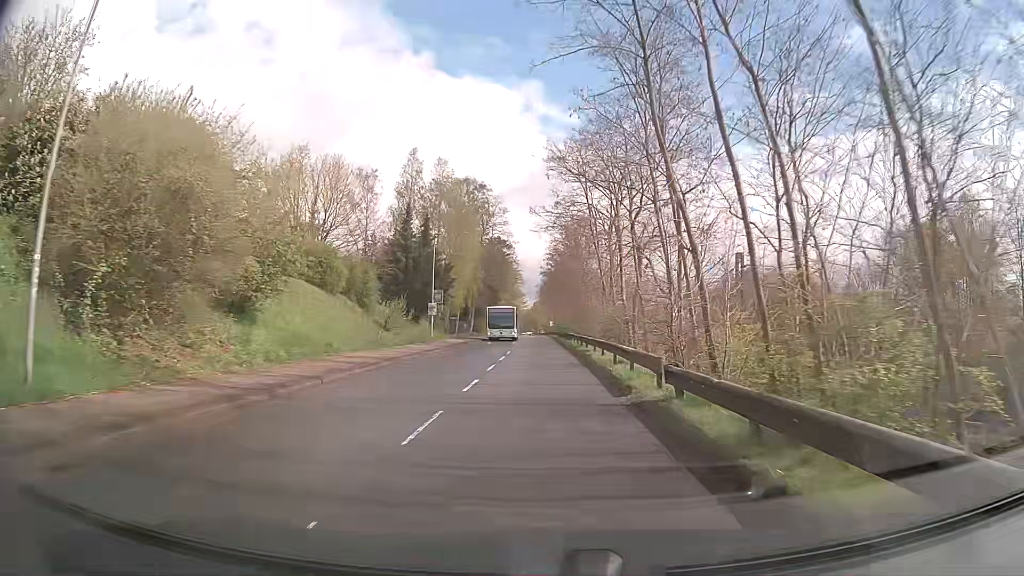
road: tertiary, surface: asphalt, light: Day
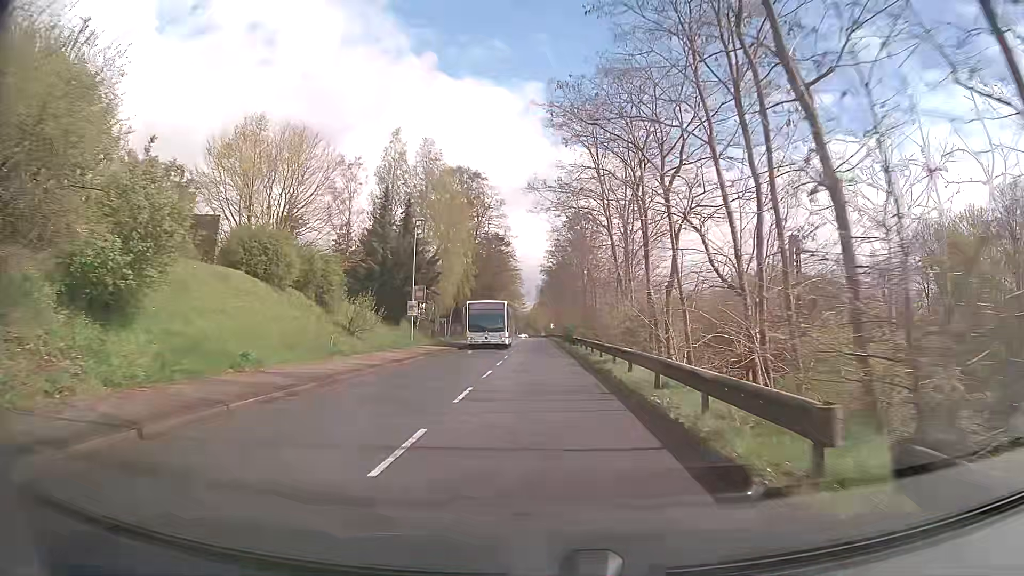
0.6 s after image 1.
(0.0, +7.5) m; 0°
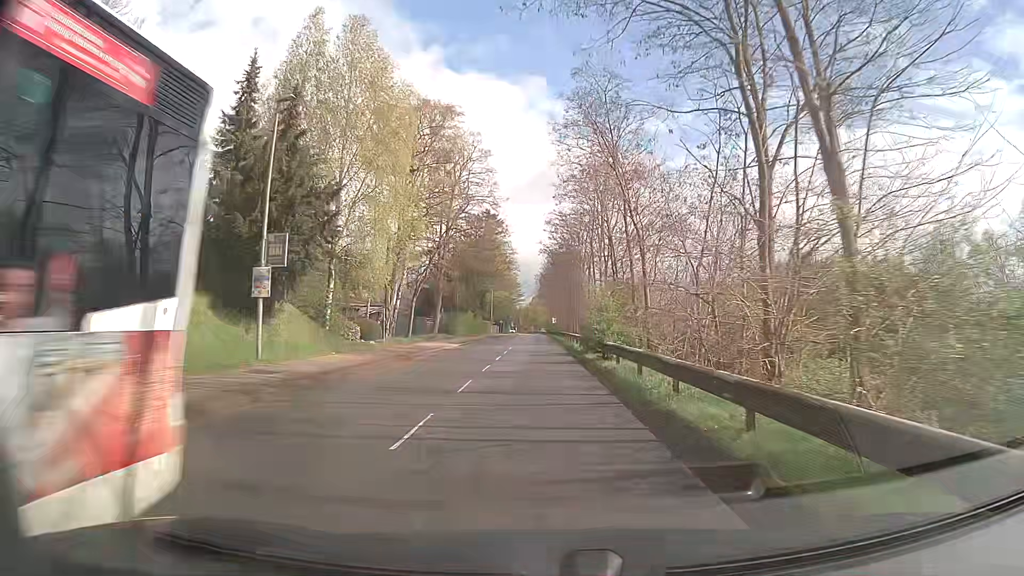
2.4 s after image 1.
(-0.1, +22.3) m; -1°
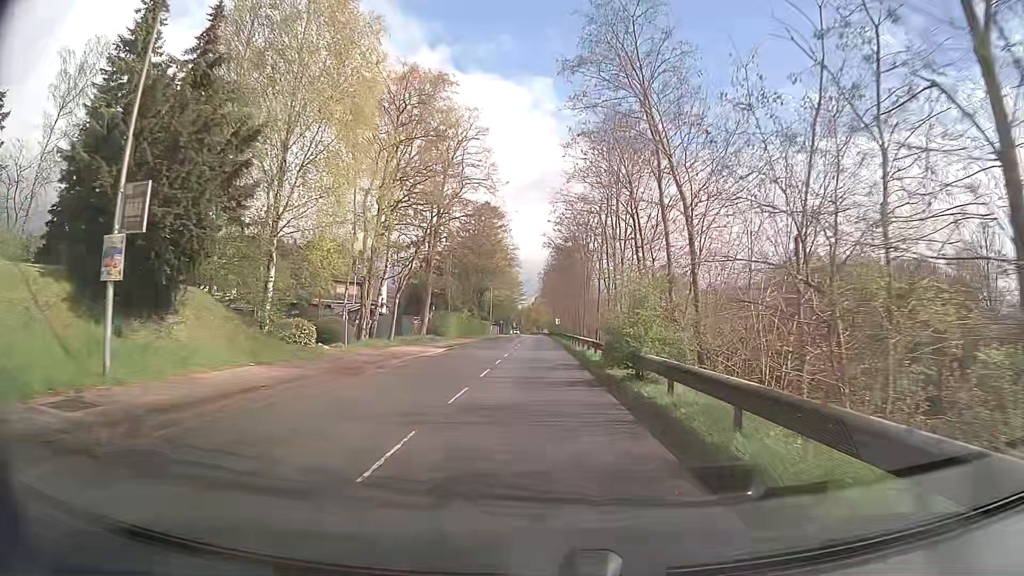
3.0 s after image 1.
(0.0, +7.4) m; 0°
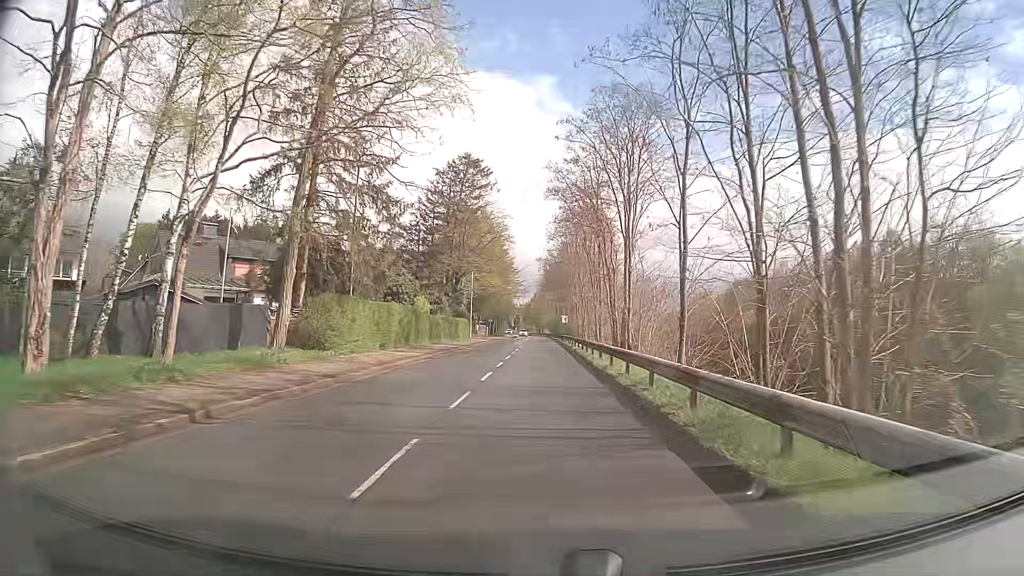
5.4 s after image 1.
(0.0, +29.6) m; 0°
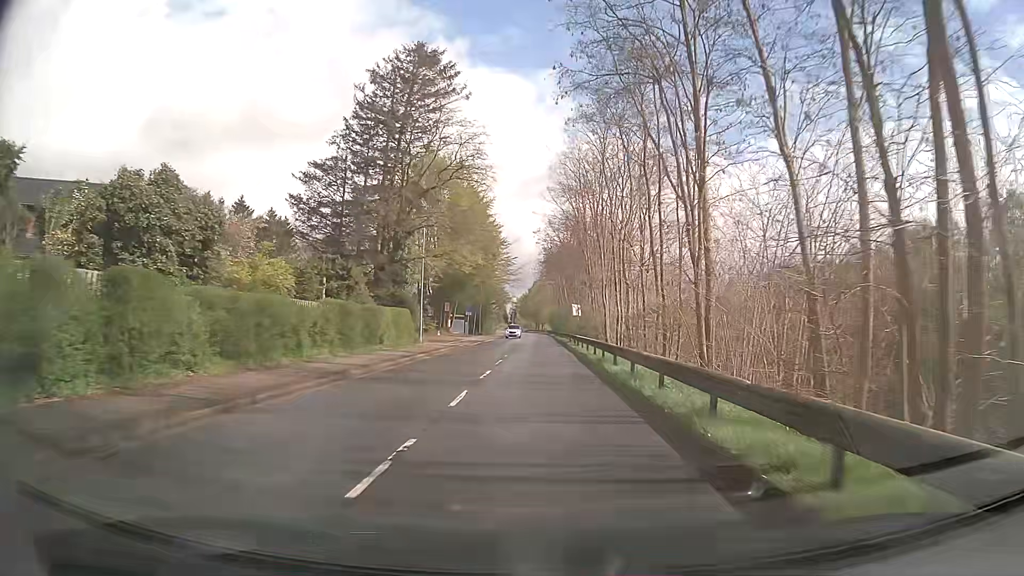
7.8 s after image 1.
(0.0, +29.3) m; 0°
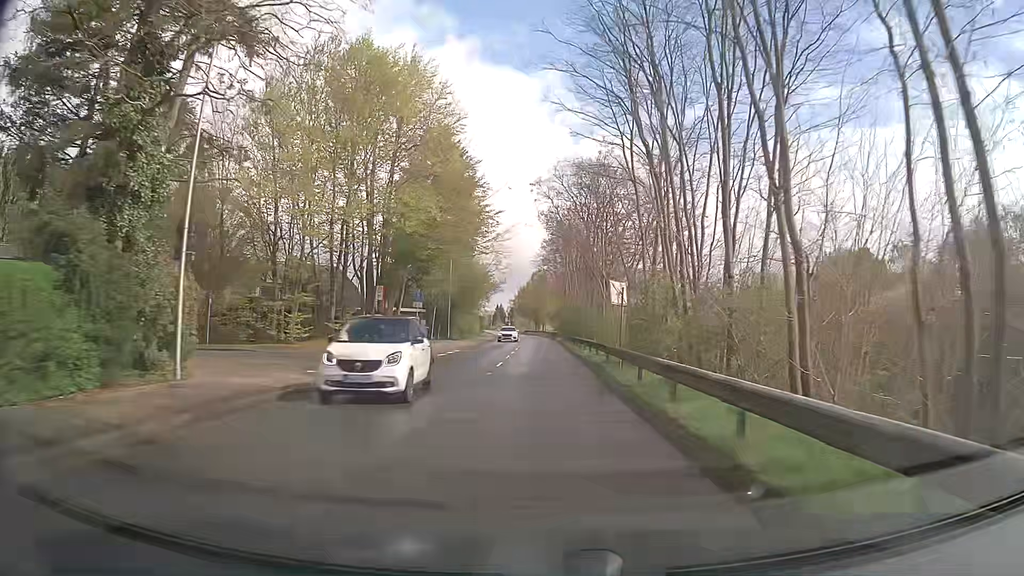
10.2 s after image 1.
(-0.2, +29.4) m; 0°
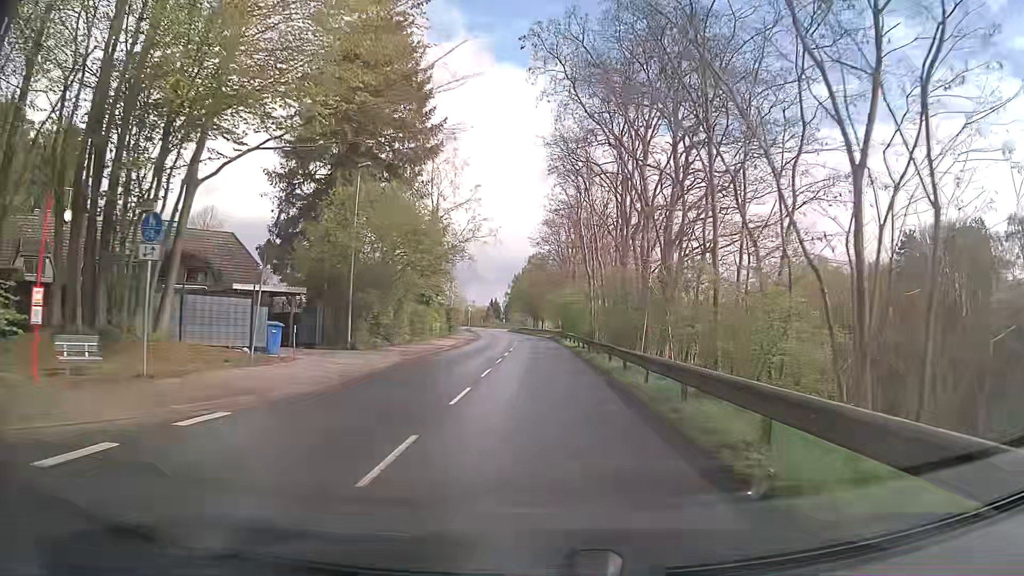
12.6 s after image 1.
(-0.1, +29.1) m; 0°
(0, +10) (0, +20) (0, +30) (0, +40) (-1, +50) (-1, +60) (-2, +70) (-3, +80) (-5, +90) (-6, +100) m
